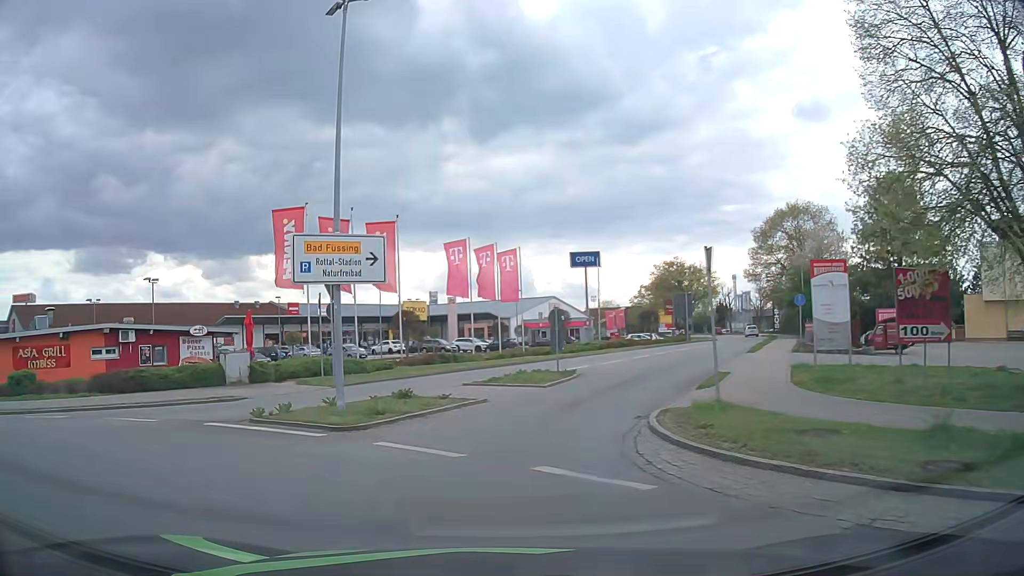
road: tertiary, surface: asphalt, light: Day
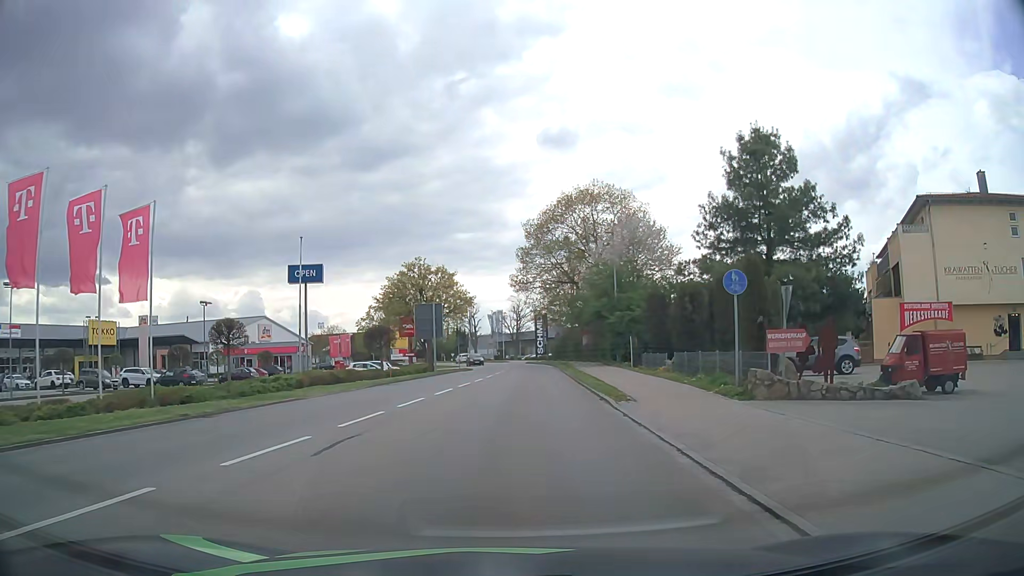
(+3.4, +21.1) m; +23°
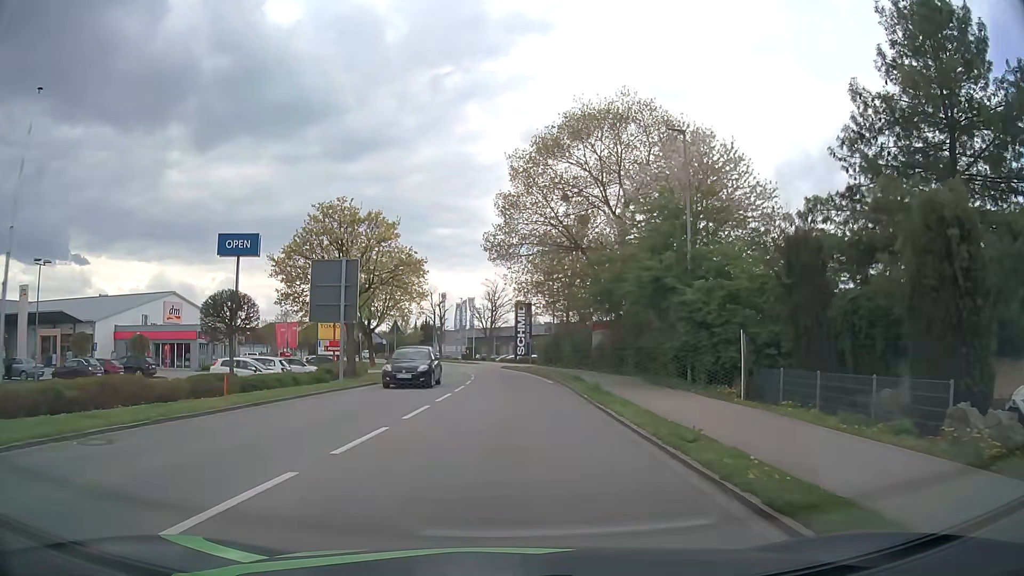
(+0.2, +21.7) m; +2°
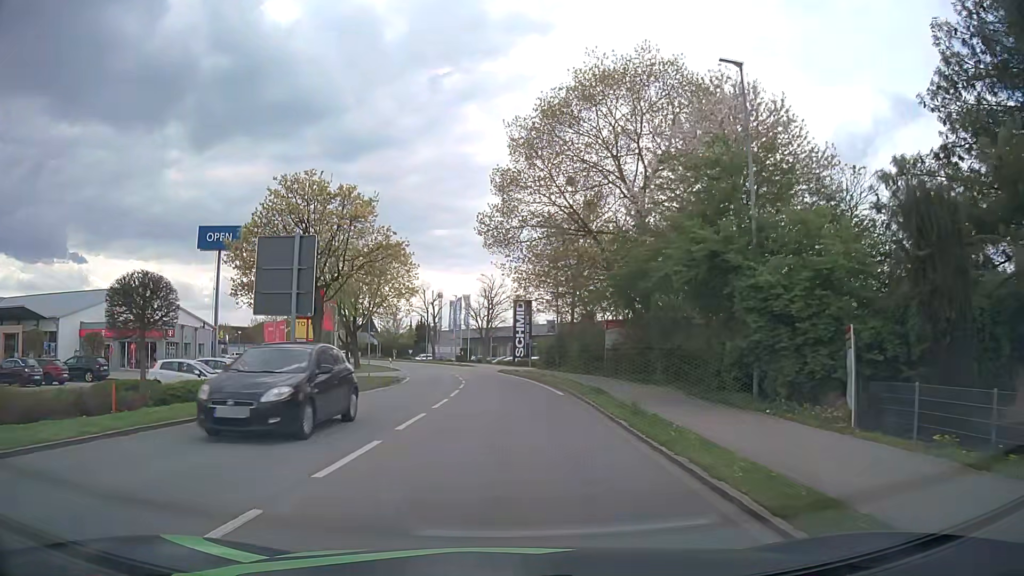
(0.0, +6.1) m; 0°
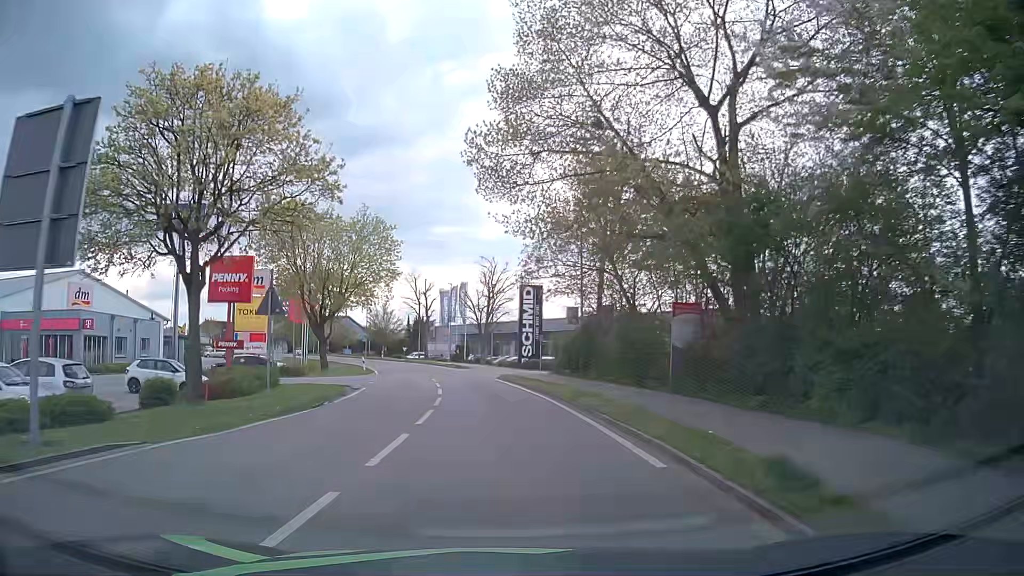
(0.0, +12.7) m; 0°
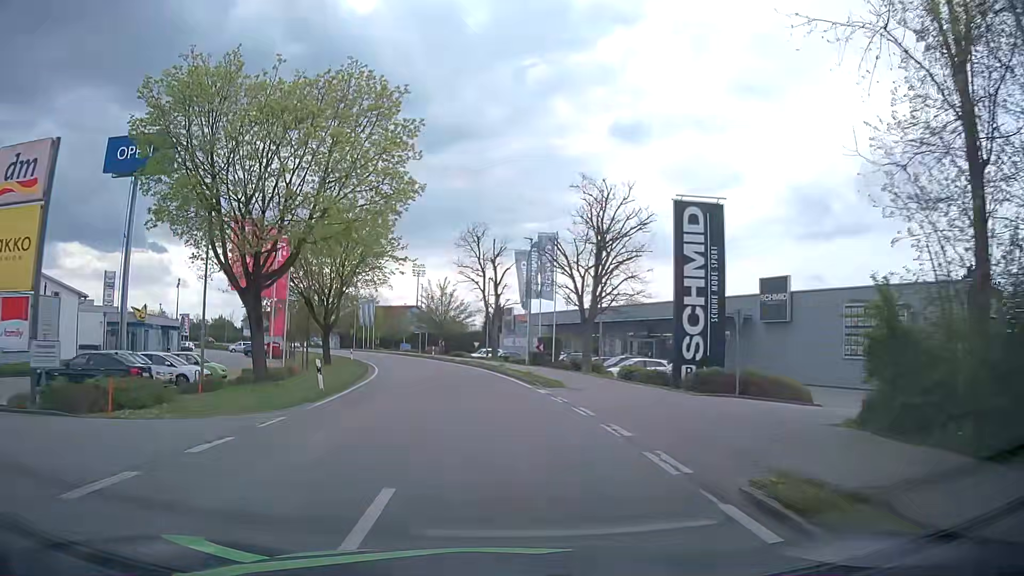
(-1.5, +27.2) m; -7°
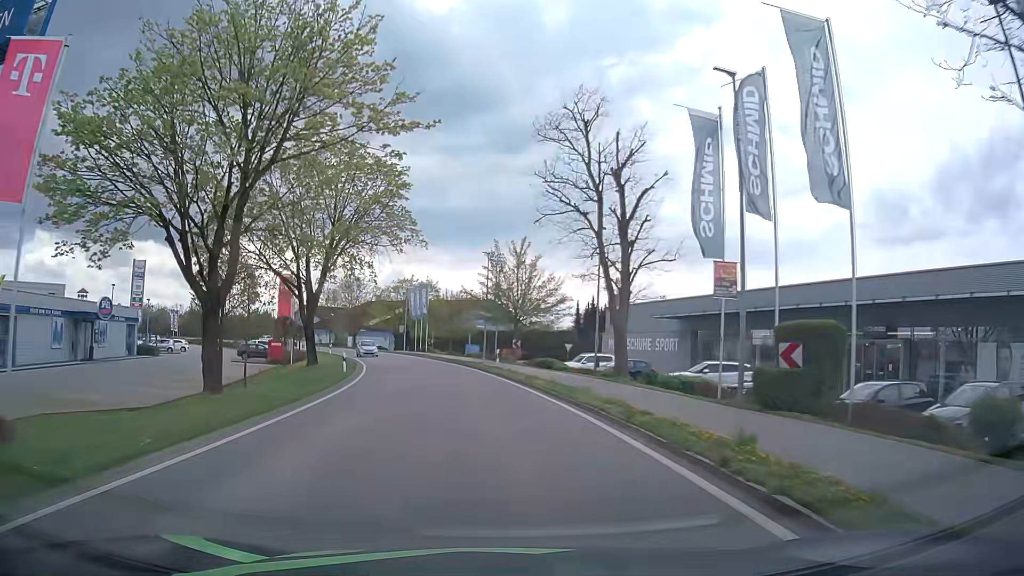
(-1.9, +28.4) m; -7°
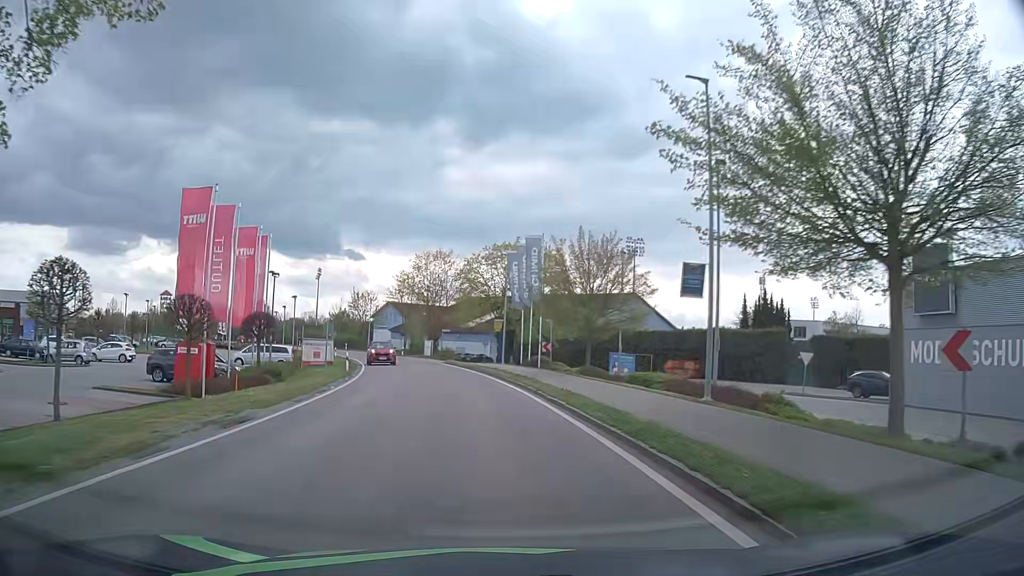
(-3.3, +36.0) m; -10°
(0, +10) (-1, +20) (-2, +30) (-4, +40) (-6, +49) (-9, +59) (-12, +69) (-15, +78) (-19, +87) (-24, +96) m
